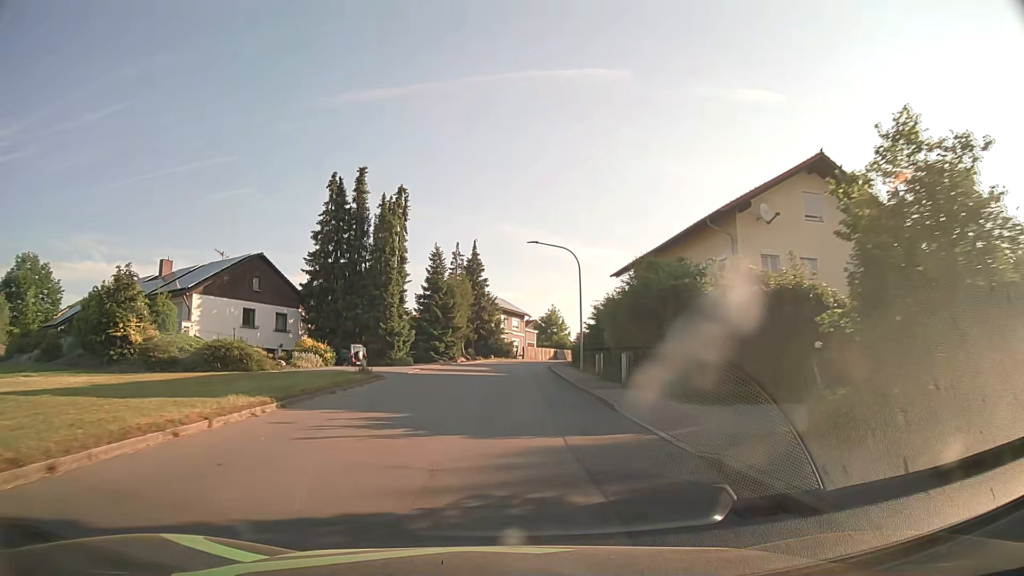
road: tertiary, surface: asphalt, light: Day
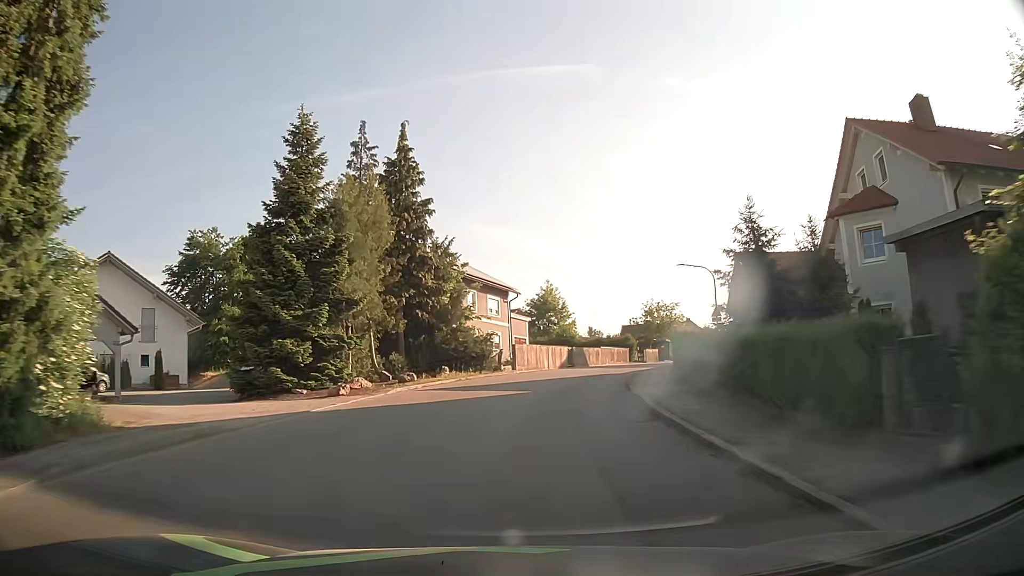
(0.0, +38.3) m; +2°
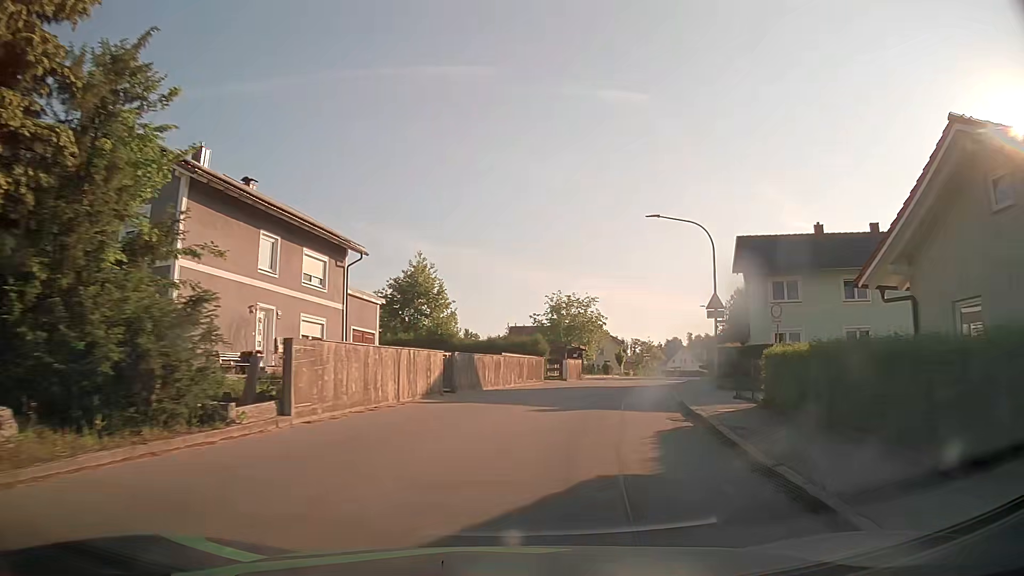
(+1.6, +22.9) m; +10°
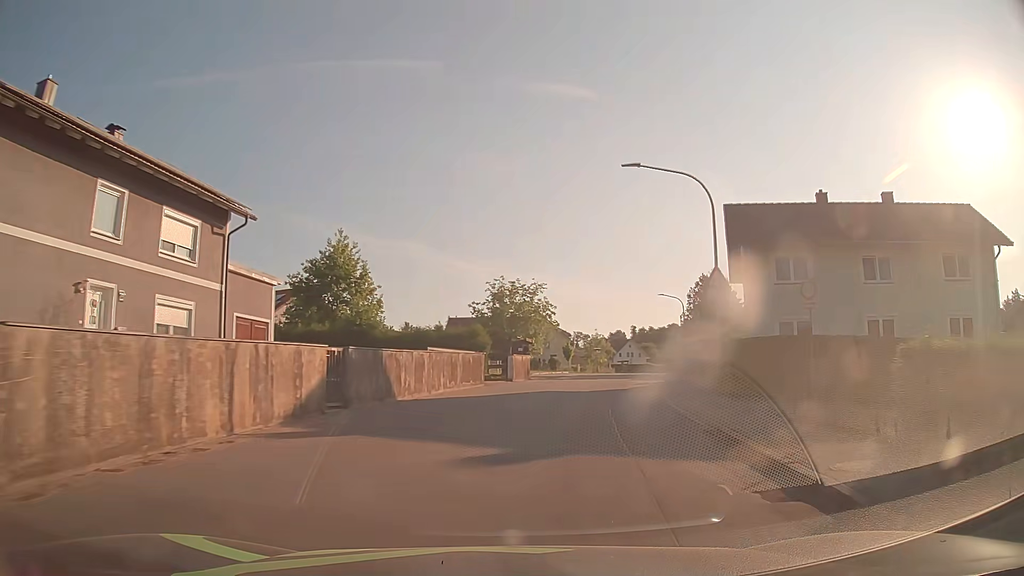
(+0.3, +7.6) m; +5°
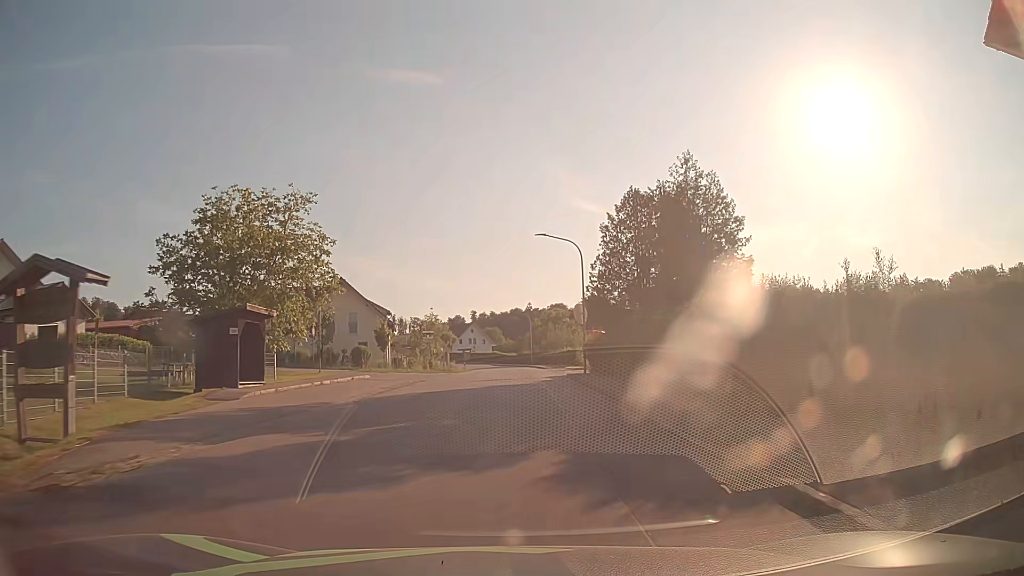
(+4.4, +30.5) m; +13°
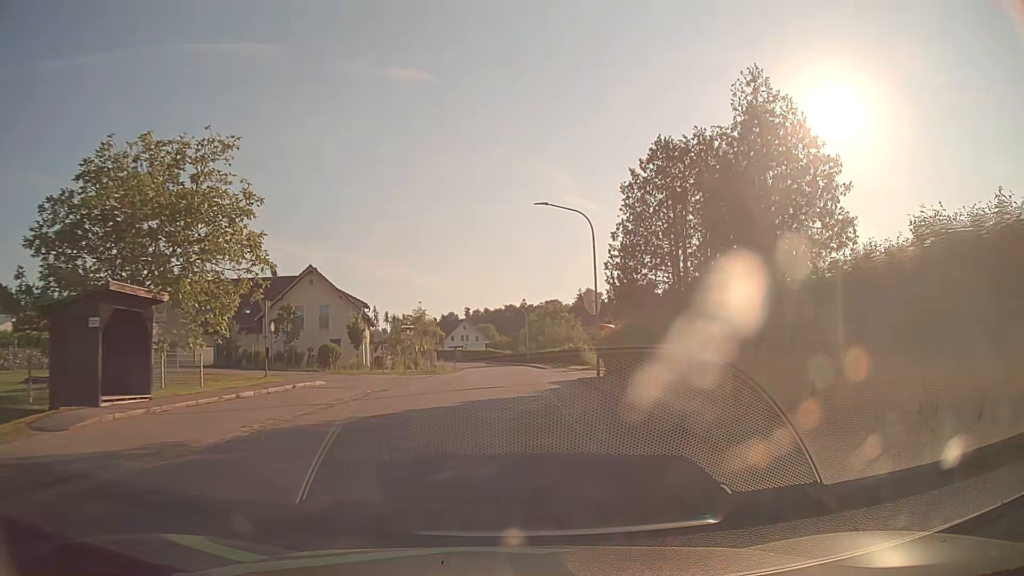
(+0.1, +7.8) m; +1°
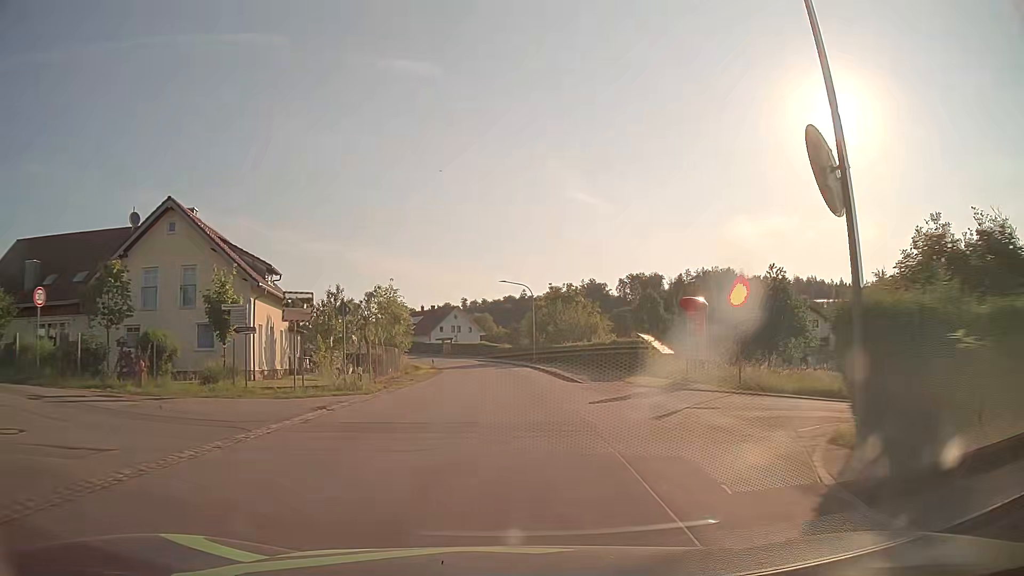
(-0.1, +23.4) m; 0°
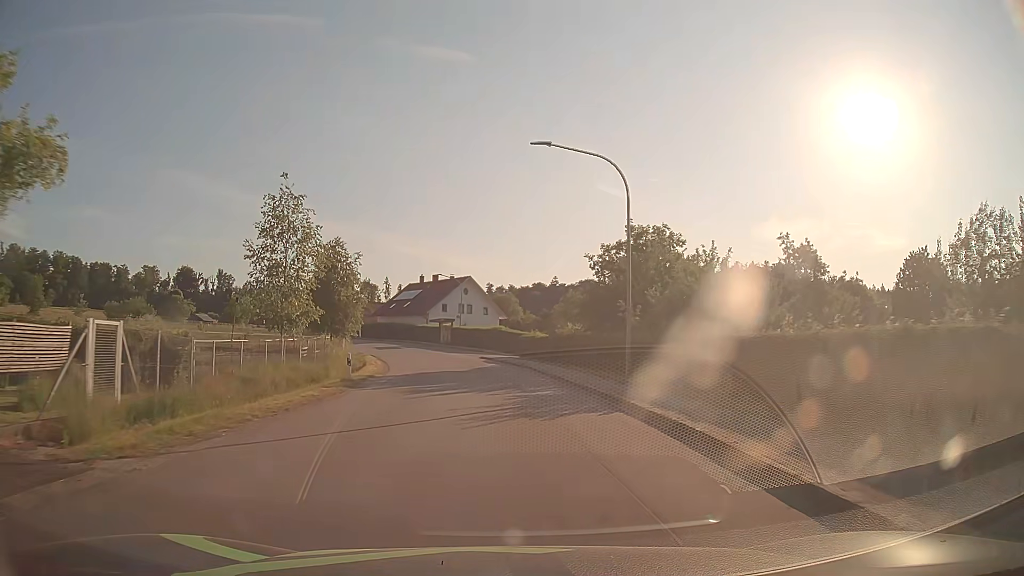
(-0.3, +38.8) m; -2°
(0, +10) (0, +20) (-1, +30) (-2, +40) (-5, +50) (-7, +59) (-11, +69) (-15, +78) (-19, +87) (-24, +95) m
